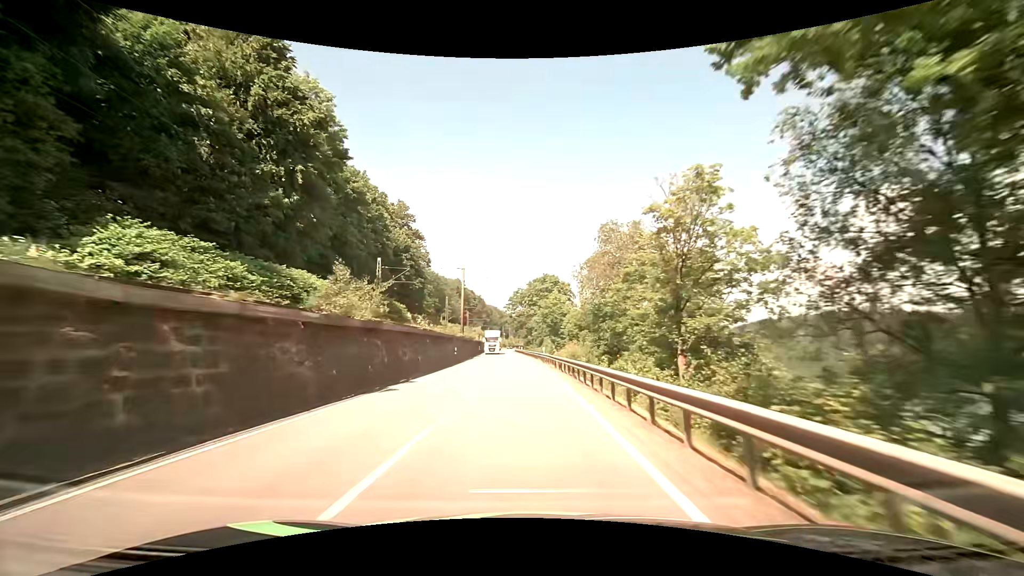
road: primary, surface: asphalt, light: Day
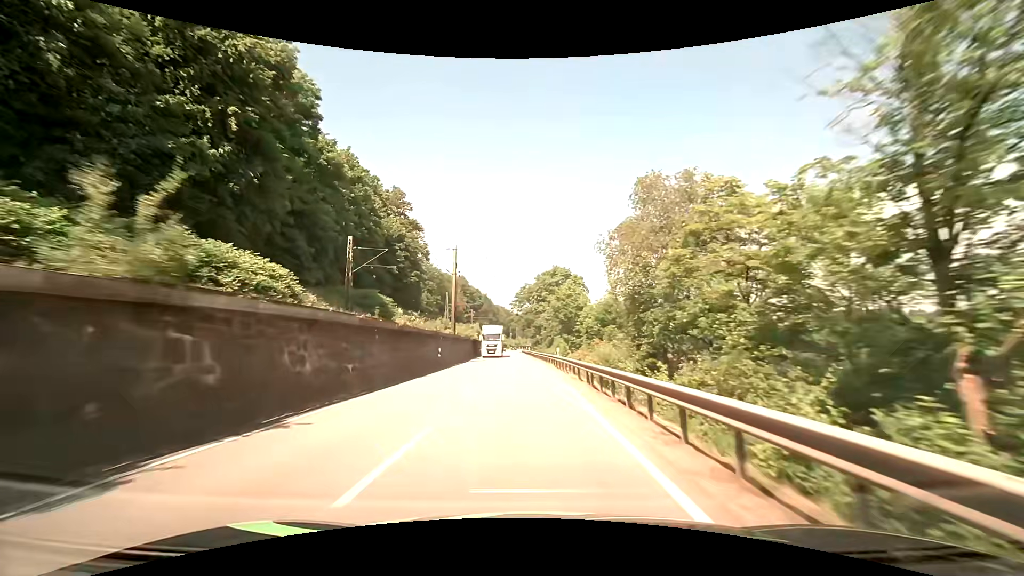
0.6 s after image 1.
(-0.1, +11.7) m; -1°
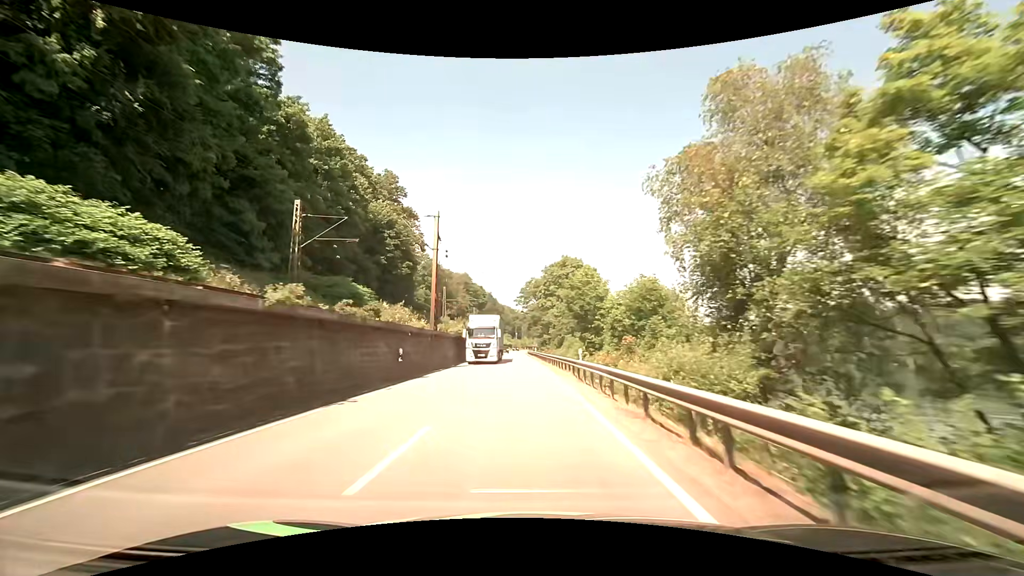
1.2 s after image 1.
(-0.1, +11.7) m; -1°
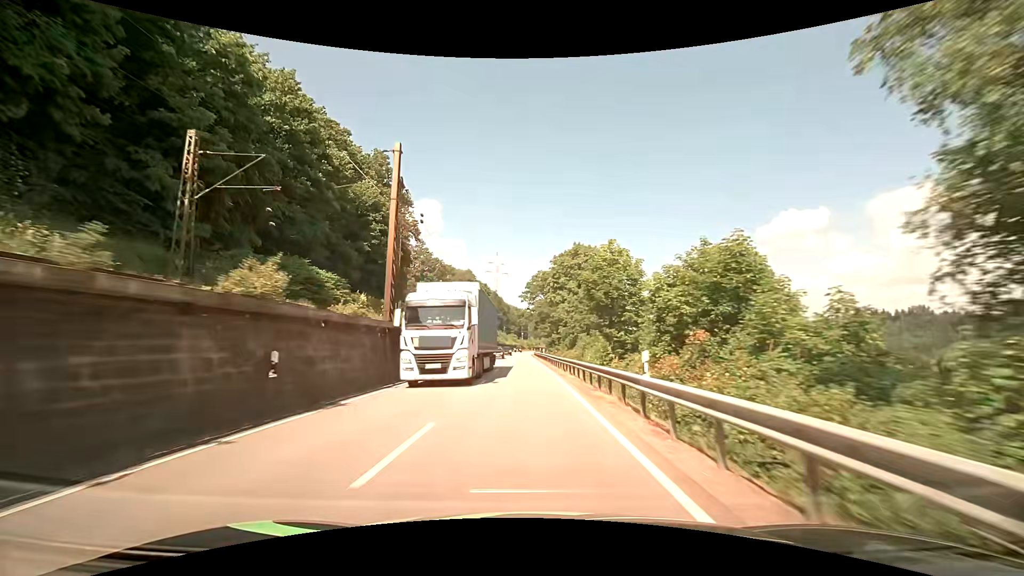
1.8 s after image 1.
(-0.1, +11.7) m; -1°
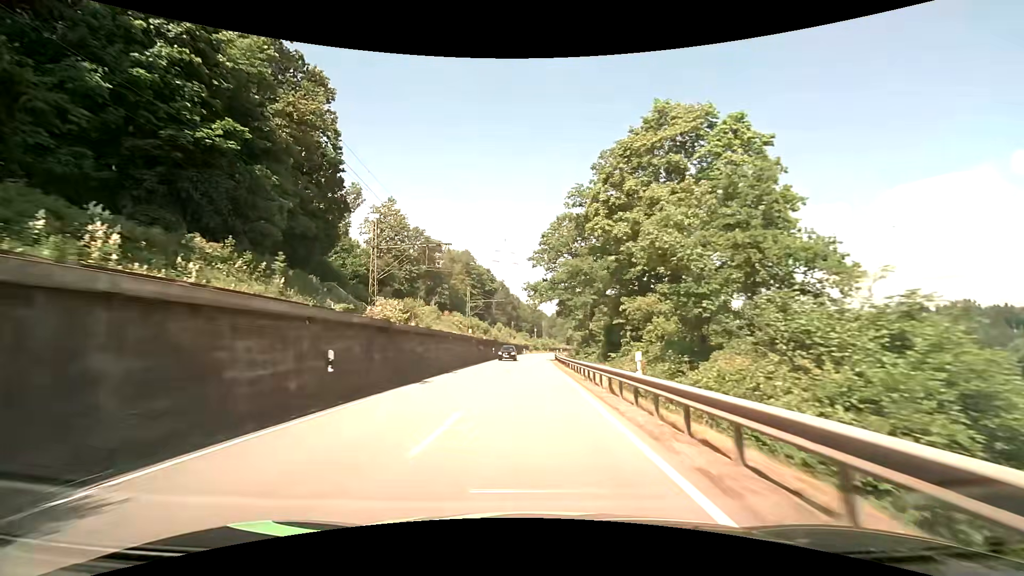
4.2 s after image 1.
(-0.6, +46.5) m; -1°
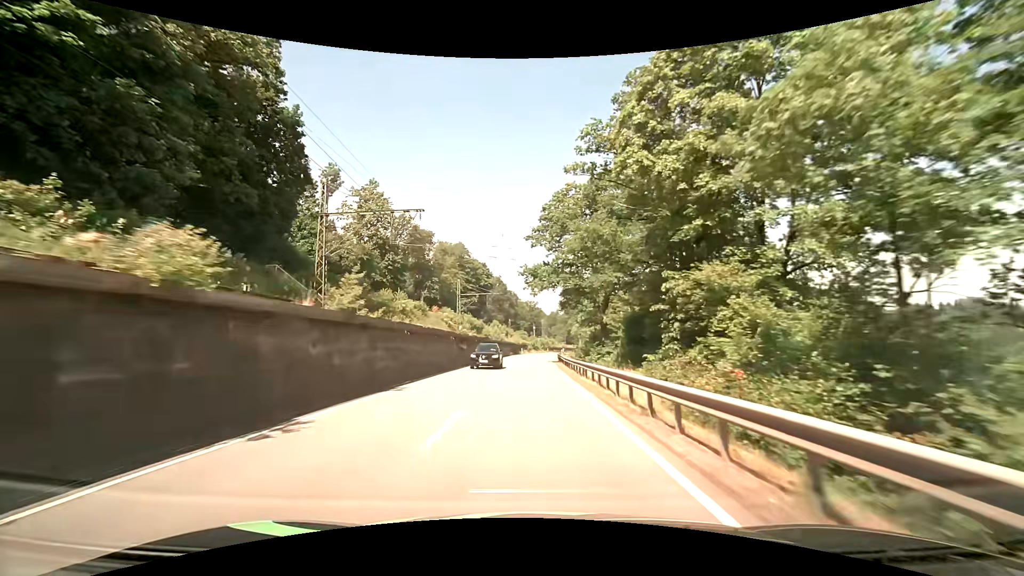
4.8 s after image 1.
(0.0, +11.6) m; 0°
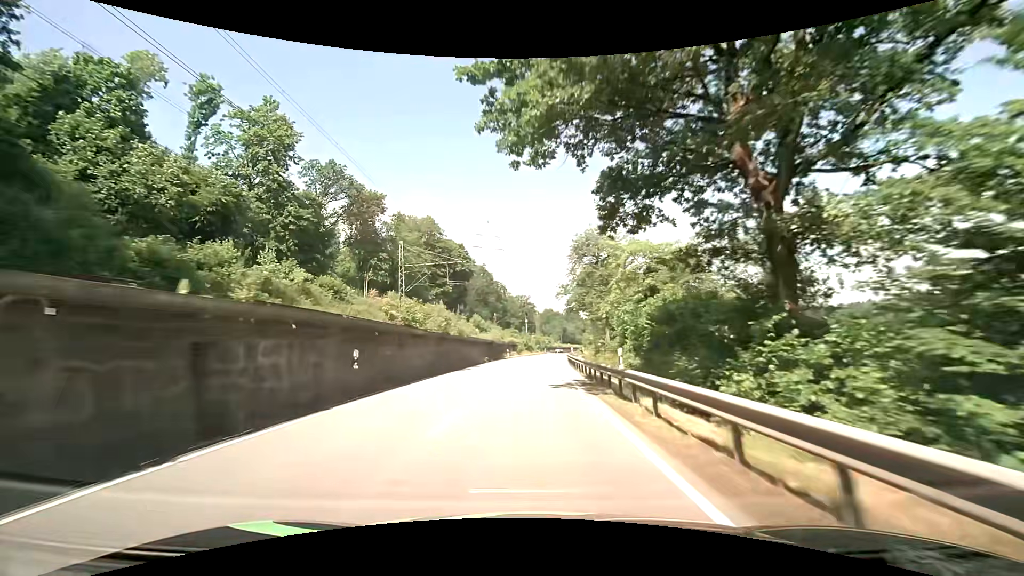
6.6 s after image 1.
(+0.2, +34.8) m; +1°
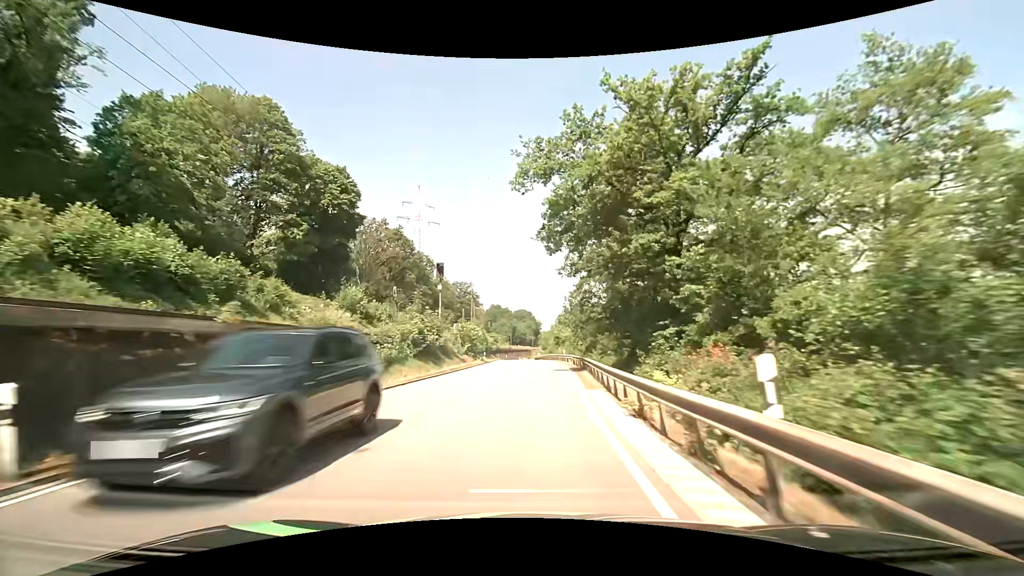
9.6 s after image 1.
(+1.9, +57.9) m; +6°
(0, +10) (0, +20) (+1, +30) (+1, +40) (+1, +50) (+1, +60) (0, +70) (0, +80) (0, +90) (-1, +100) m
